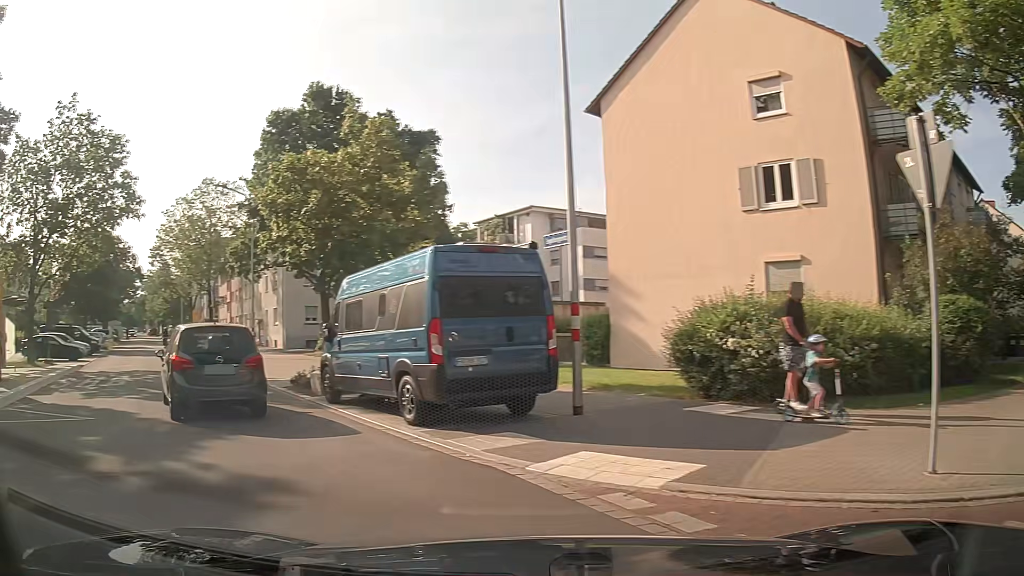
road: residential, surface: asphalt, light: Day
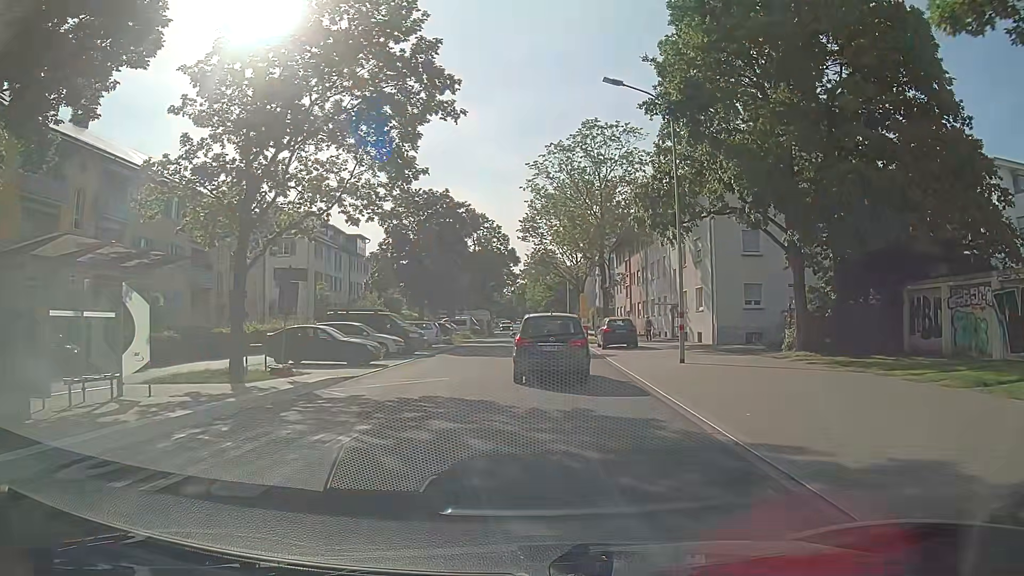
(-5.6, +14.3) m; -31°
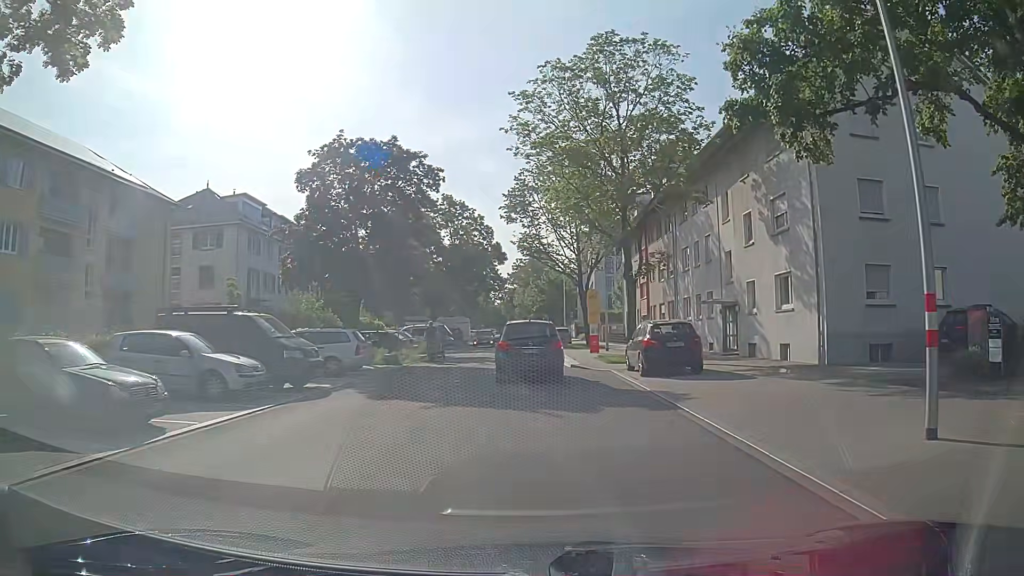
(+0.2, +14.7) m; +1°
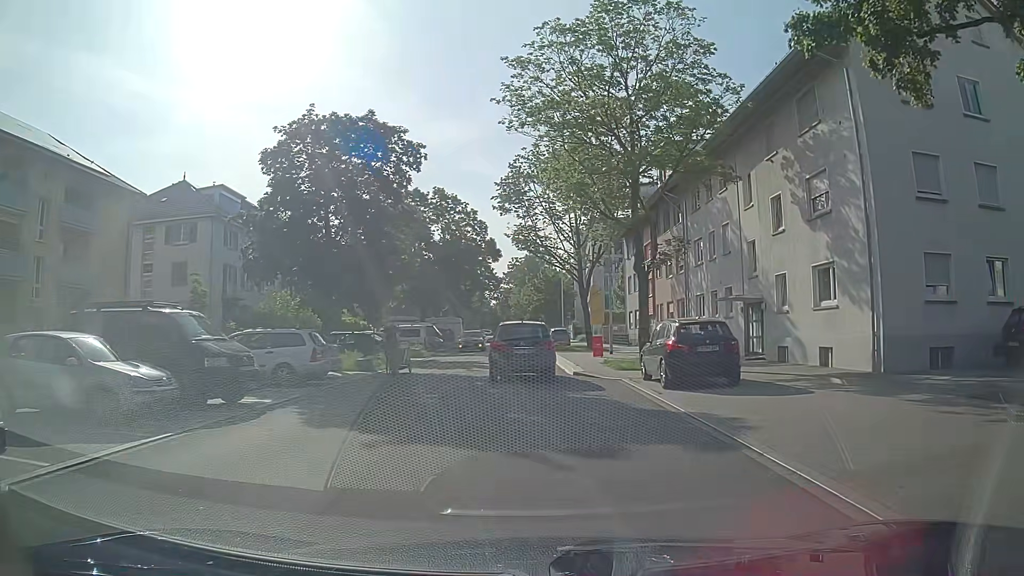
(0.0, +3.9) m; 0°
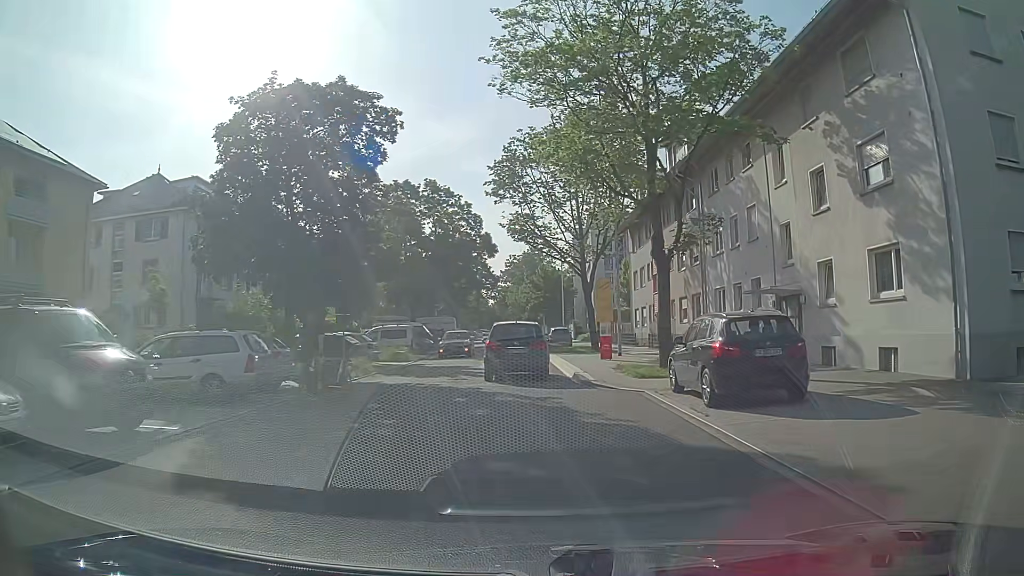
(0.0, +4.1) m; -1°
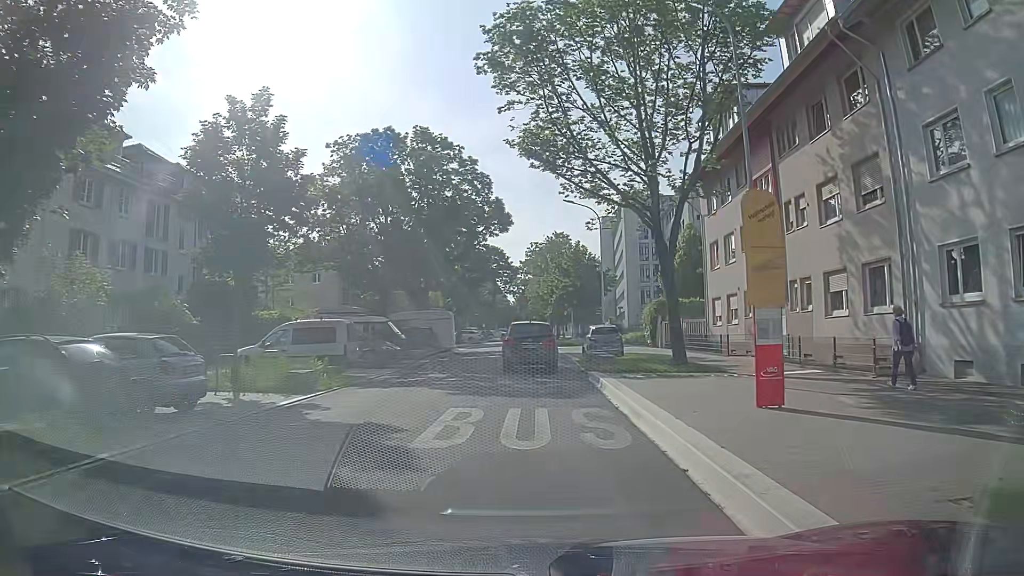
(-0.1, +17.1) m; -1°
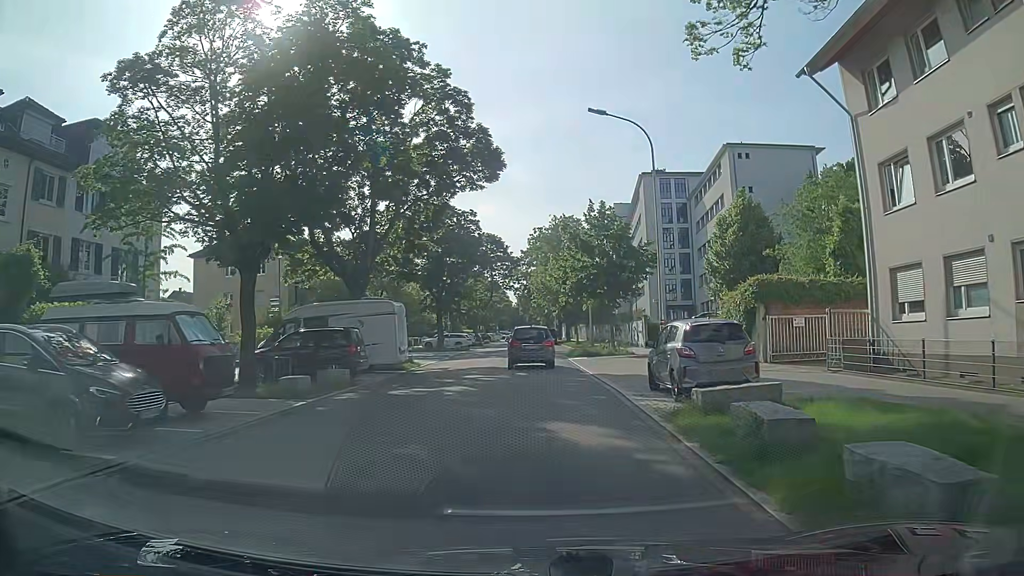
(0.0, +18.2) m; -1°
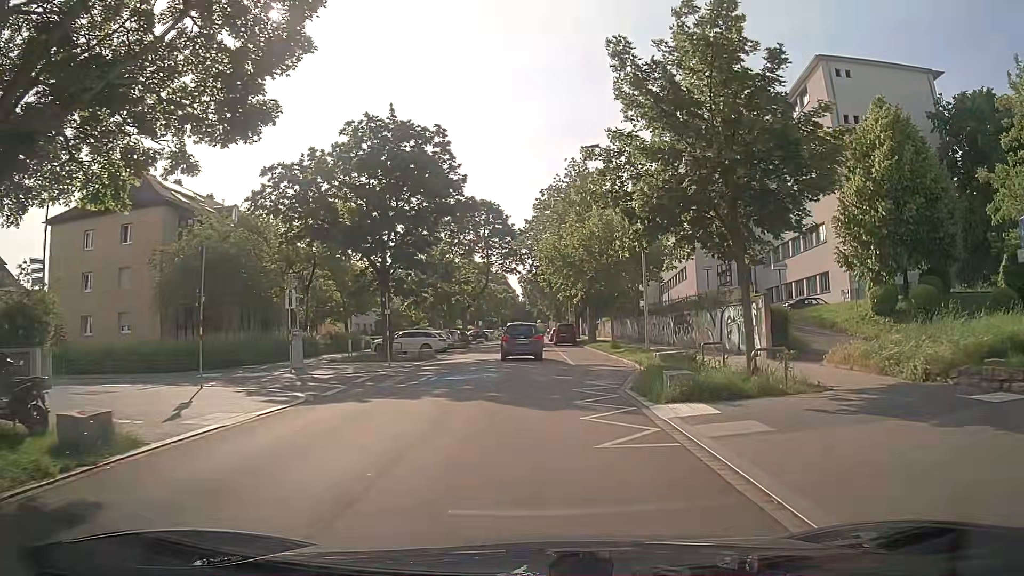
(+0.1, +23.7) m; 0°
